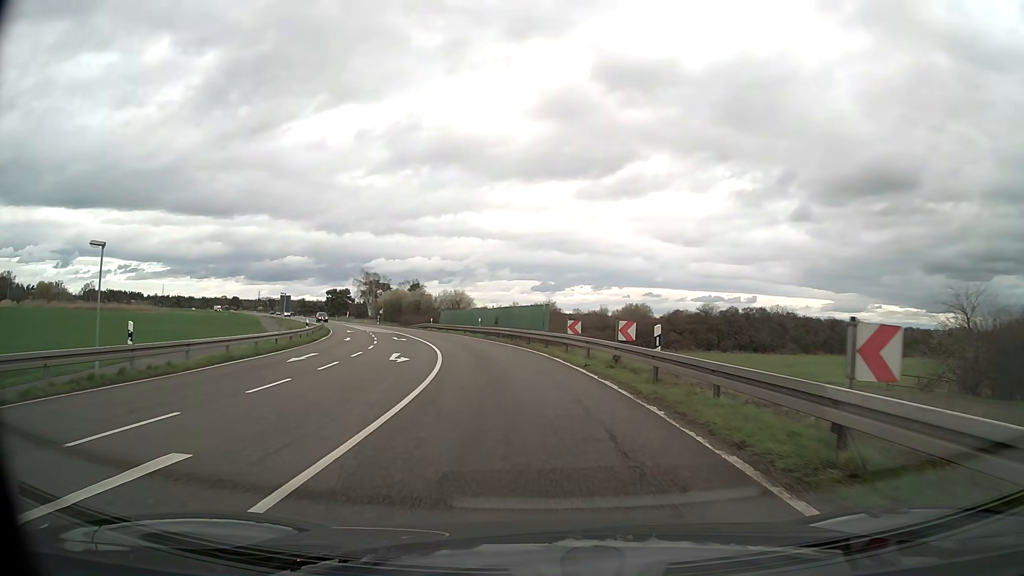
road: primary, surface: asphalt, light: Day
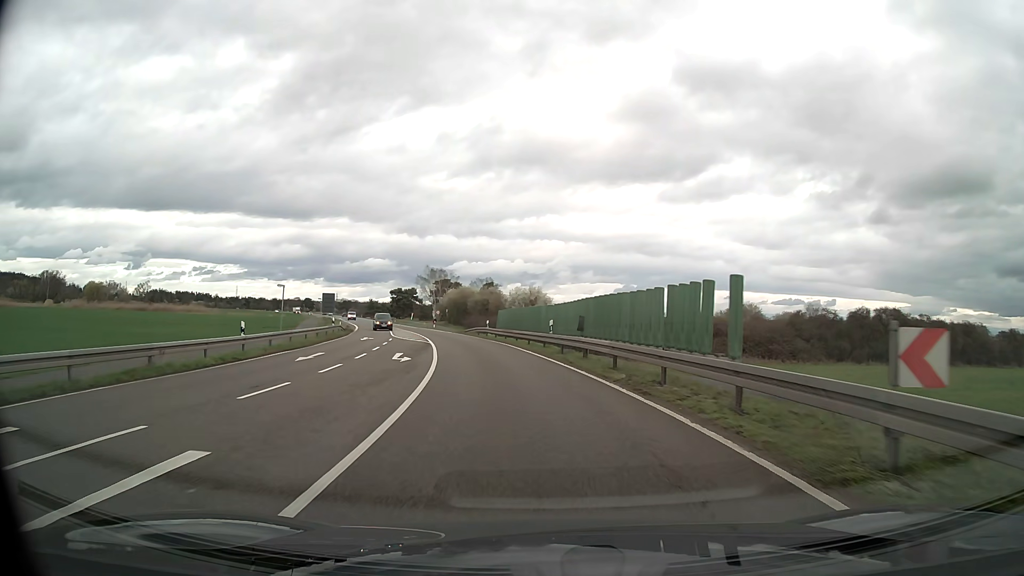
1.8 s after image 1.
(-1.1, +20.4) m; -7°
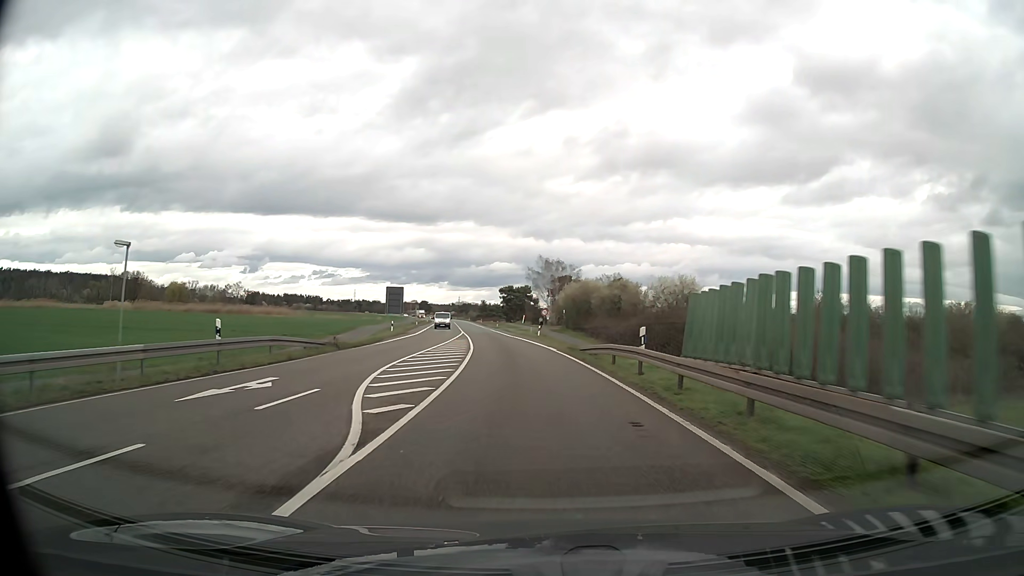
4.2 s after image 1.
(-3.0, +32.5) m; -11°
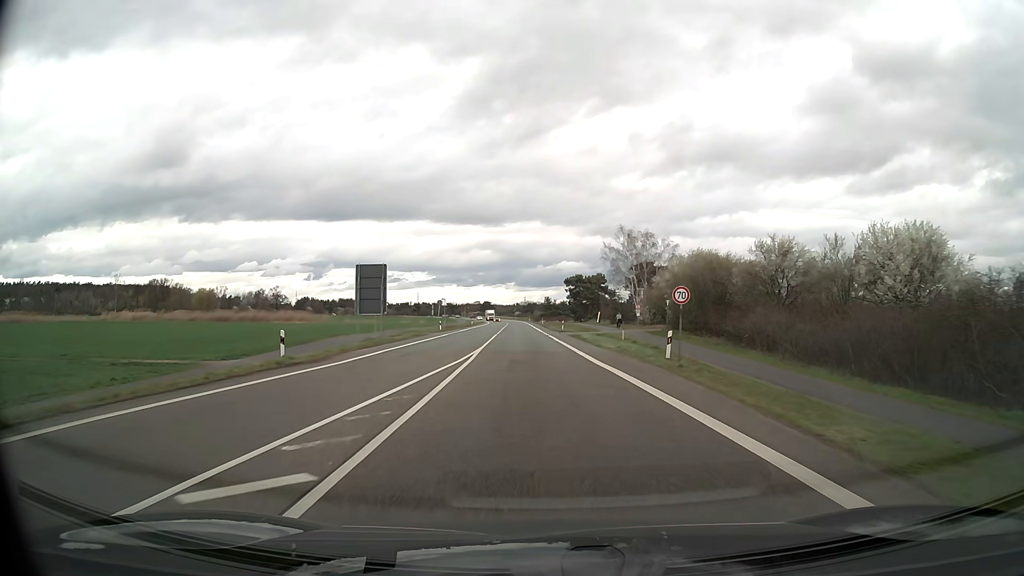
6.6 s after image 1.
(-2.1, +37.3) m; -6°
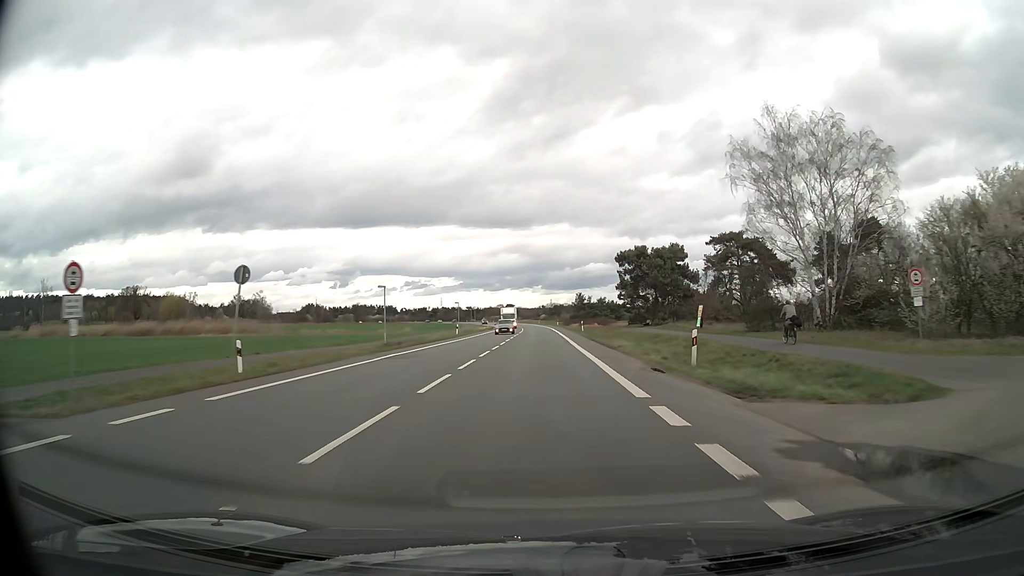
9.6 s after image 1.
(-1.3, +54.1) m; -2°
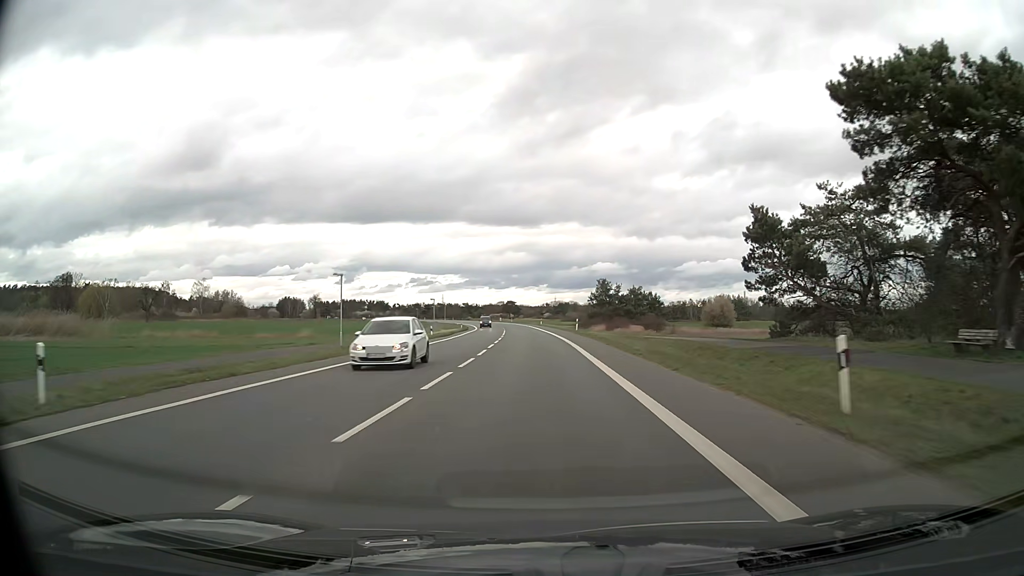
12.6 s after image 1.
(-0.2, +60.1) m; -1°
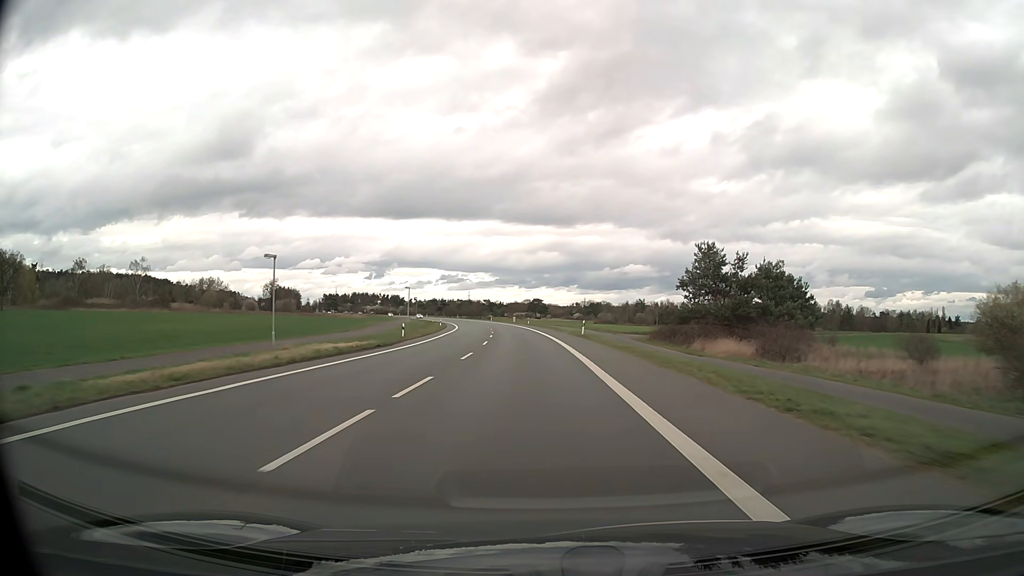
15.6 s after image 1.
(-0.9, +61.5) m; -2°
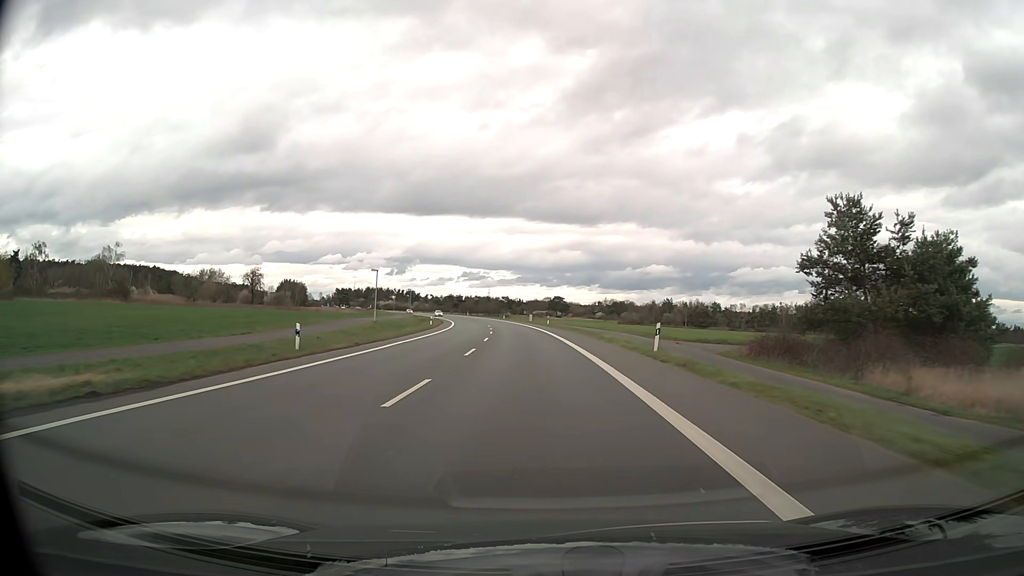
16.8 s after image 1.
(-0.4, +24.9) m; -2°
